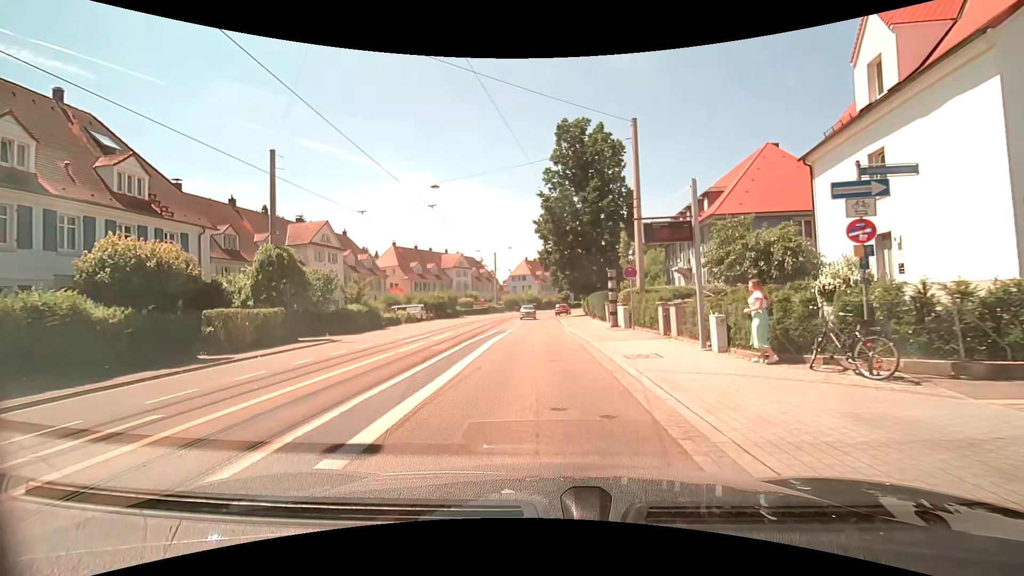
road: tertiary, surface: asphalt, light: Day
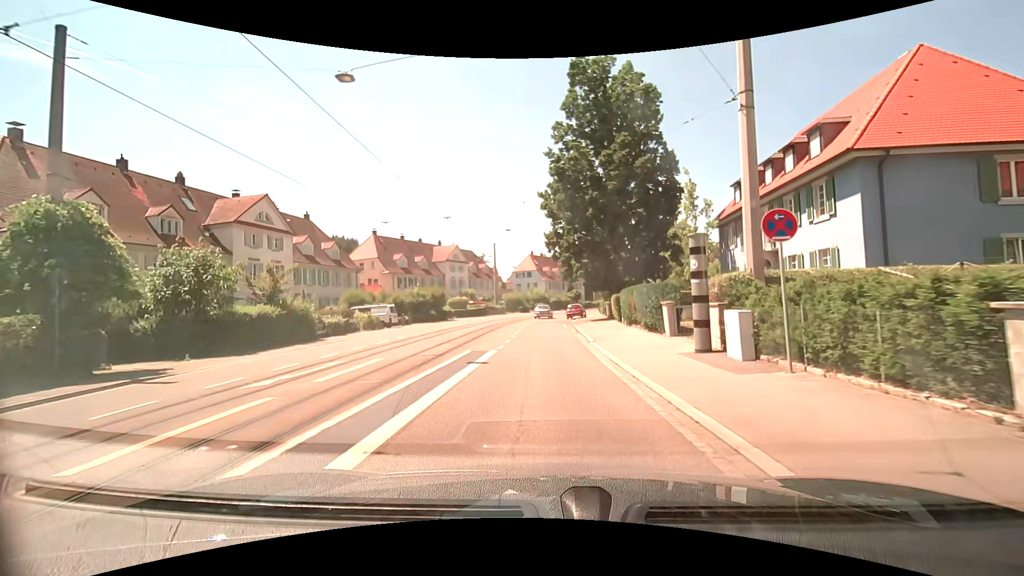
(-0.1, +13.5) m; -1°
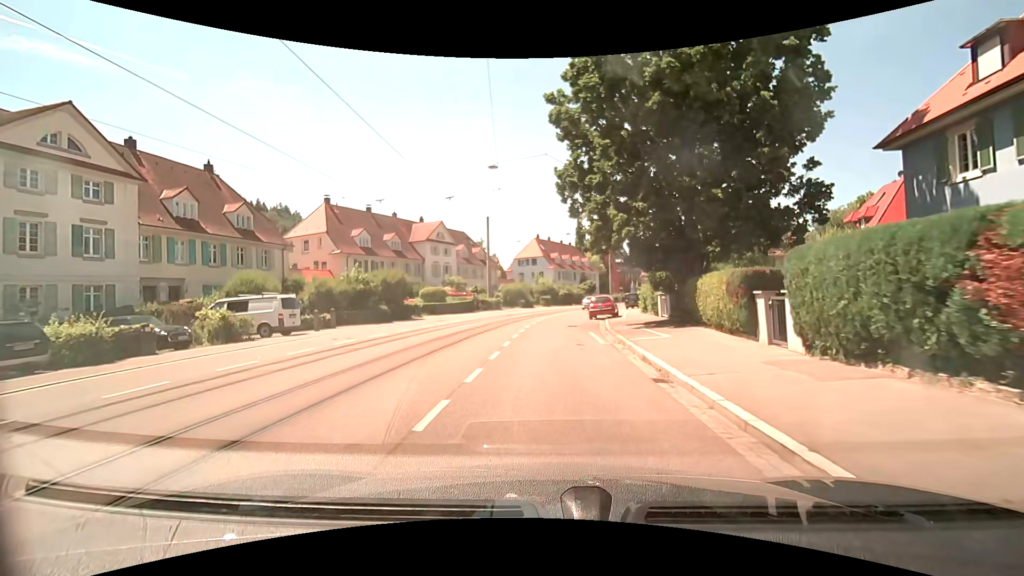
(0.0, +18.3) m; 0°
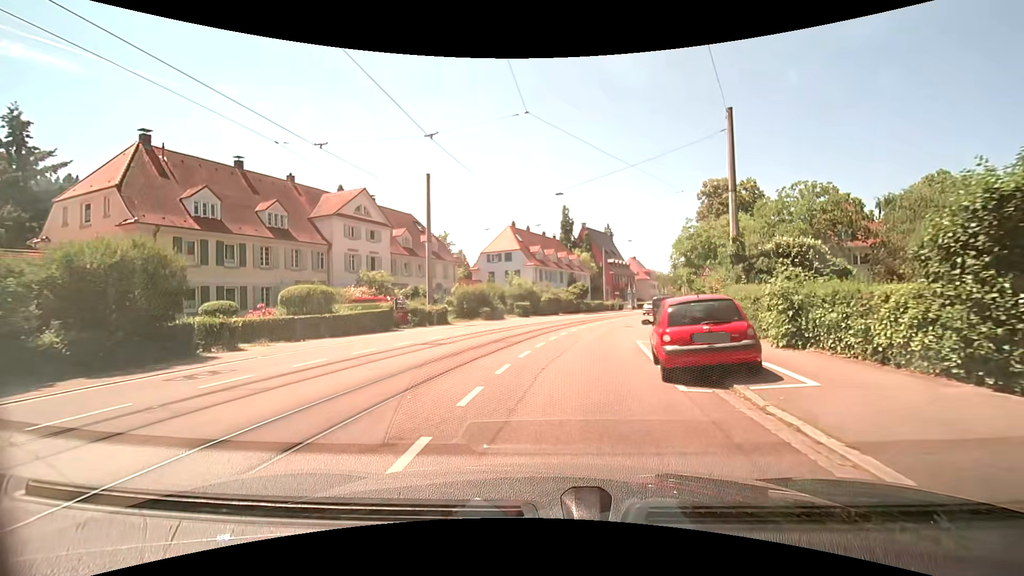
(+0.2, +22.5) m; +2°
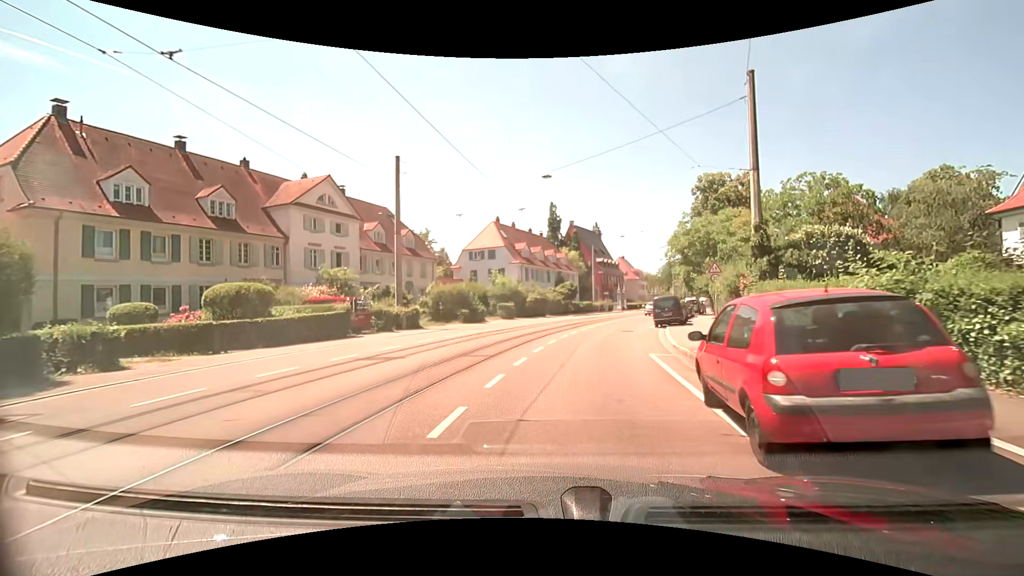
(+0.1, +4.4) m; +2°
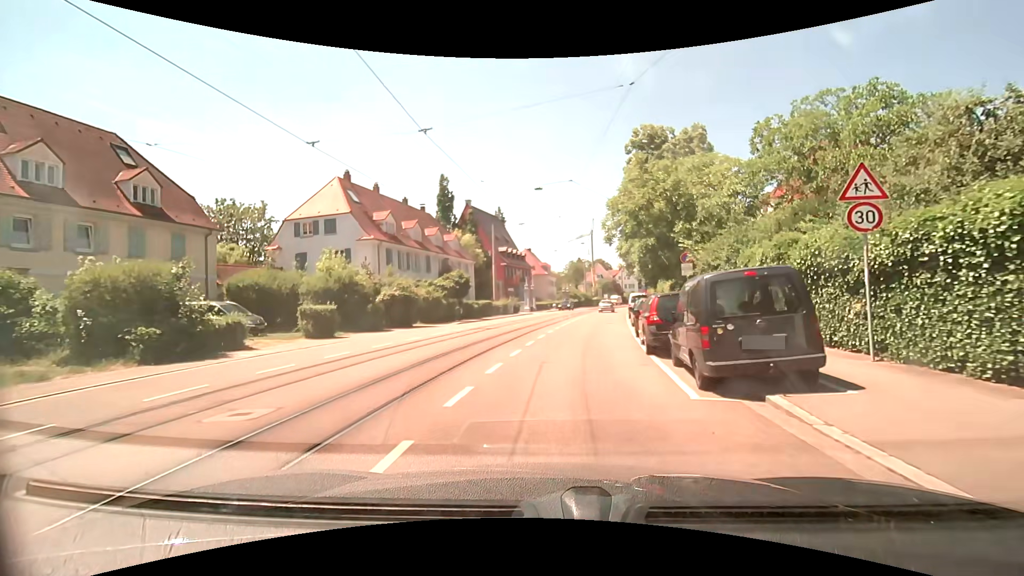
(+2.4, +22.2) m; +11°
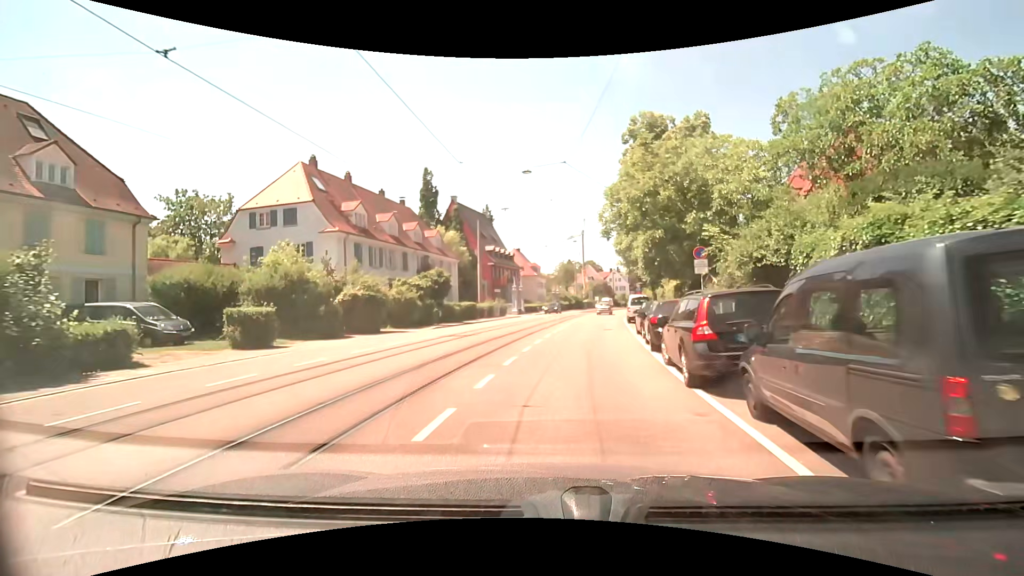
(+0.1, +4.5) m; +1°
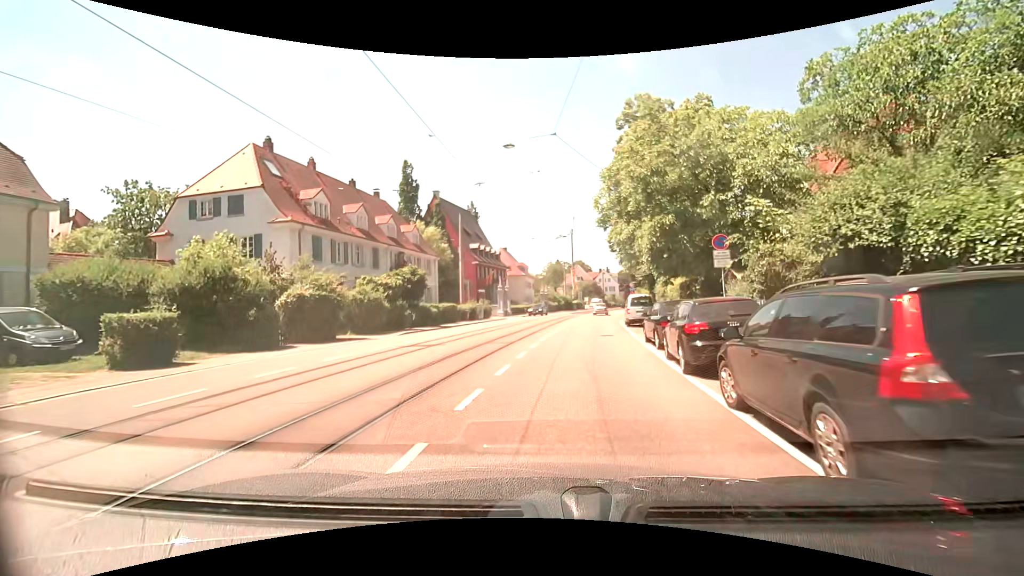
(+0.1, +4.5) m; +2°
(0, +10) (+1, +20) (+2, +30) (+3, +40) (+5, +50) (+6, +60) (+8, +69) (+10, +79) (+12, +89) (+14, +99) m
